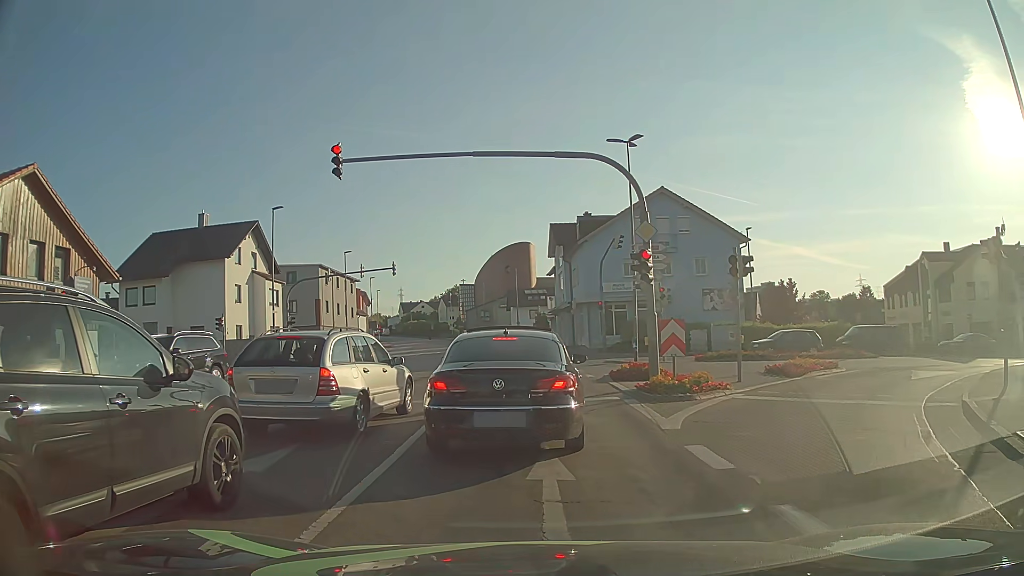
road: tertiary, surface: asphalt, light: Day
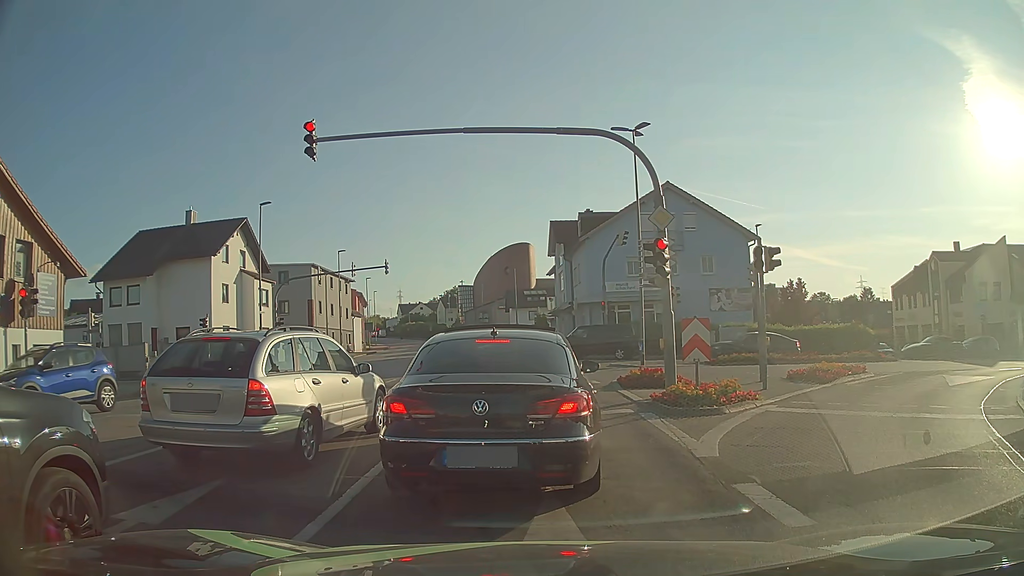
(+0.1, +2.0) m; +2°
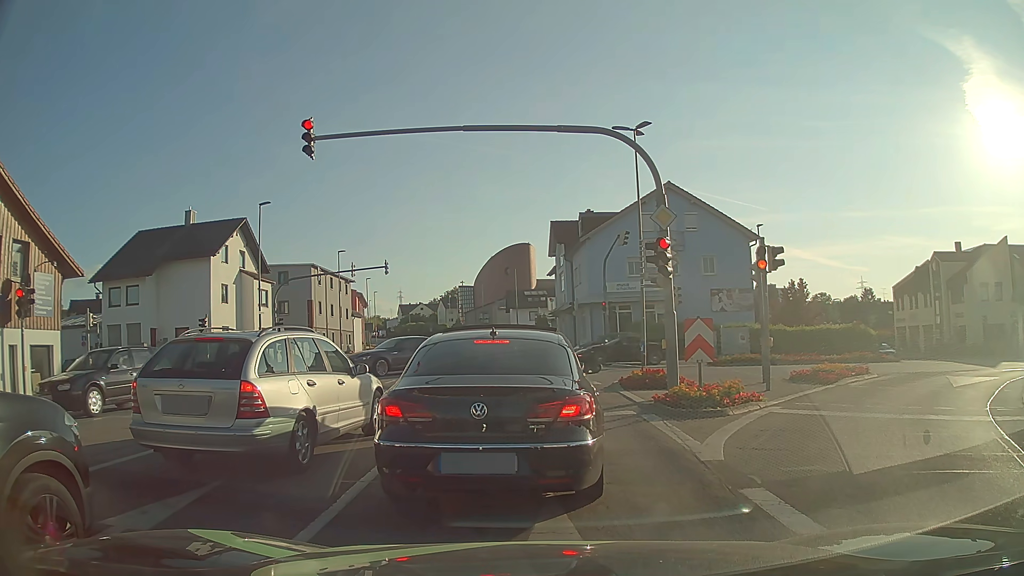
(0.0, +0.2) m; 0°
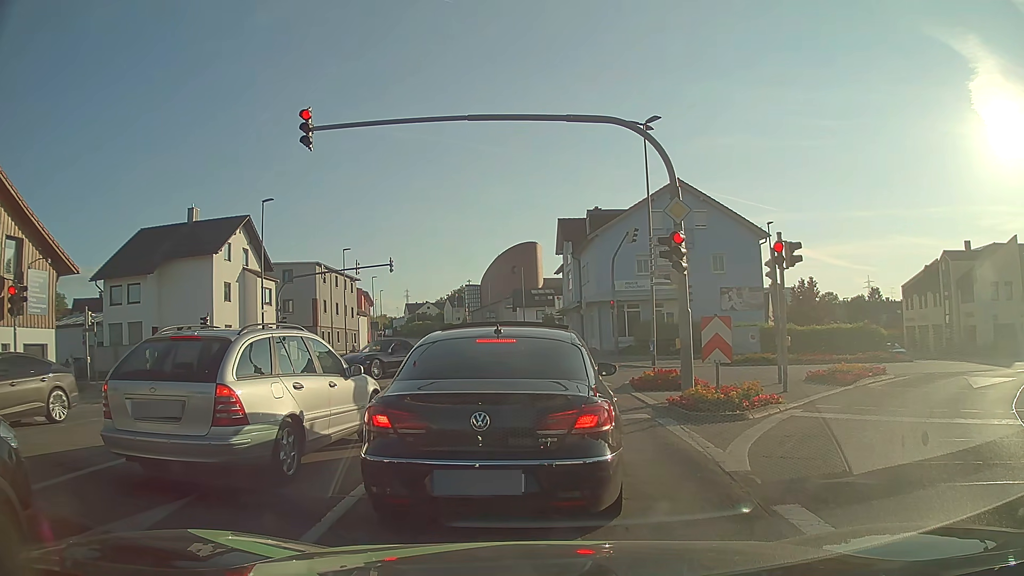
(0.0, +0.6) m; 0°
(0, +10) (0, +20) (-1, +30) (-1, +40) (-2, +50) (-3, +60) (-5, +70) (-6, +80) (-8, +90) (-10, +99) m
